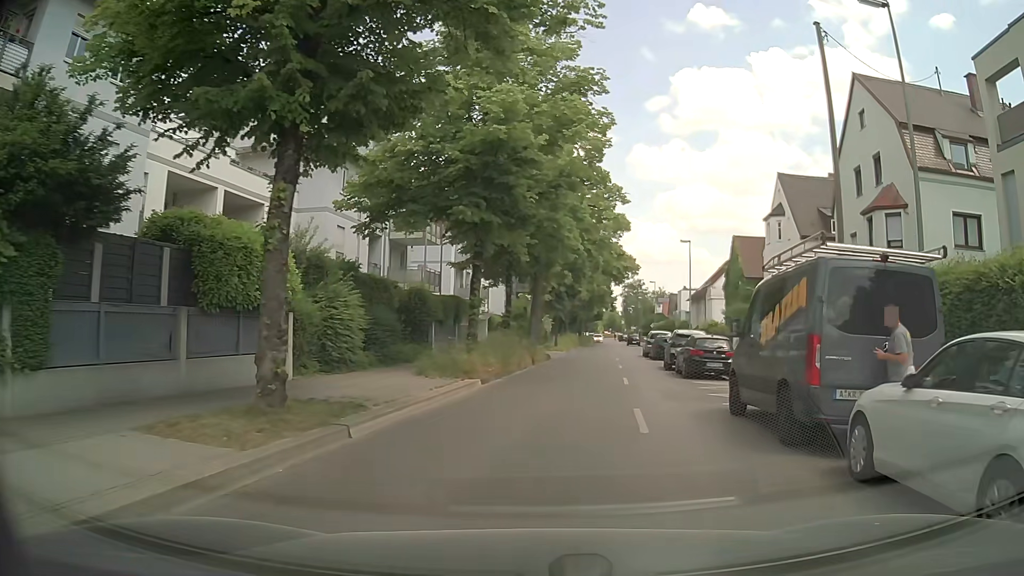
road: tertiary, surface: asphalt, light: Day
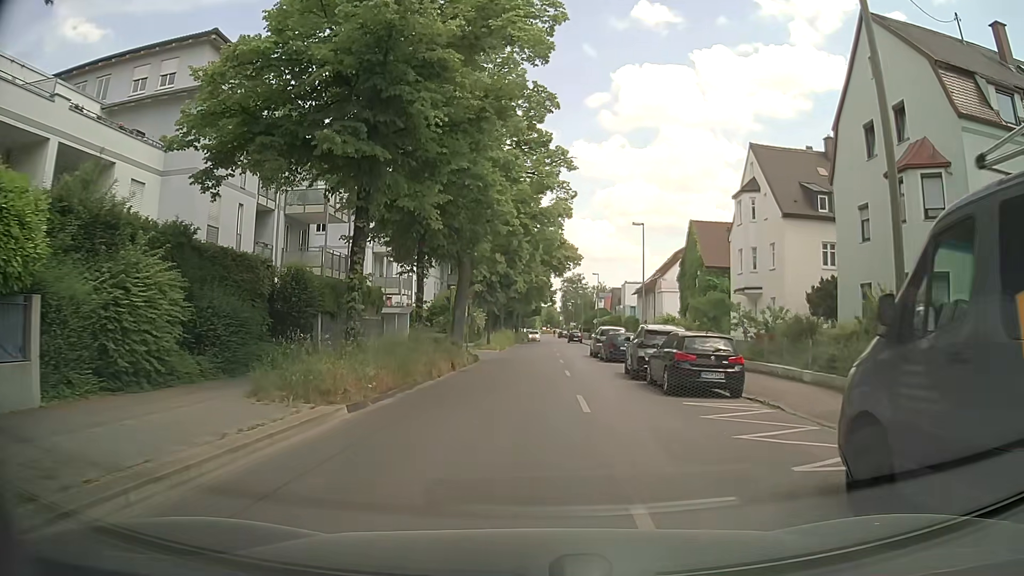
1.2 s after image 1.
(+0.4, +7.2) m; +6°
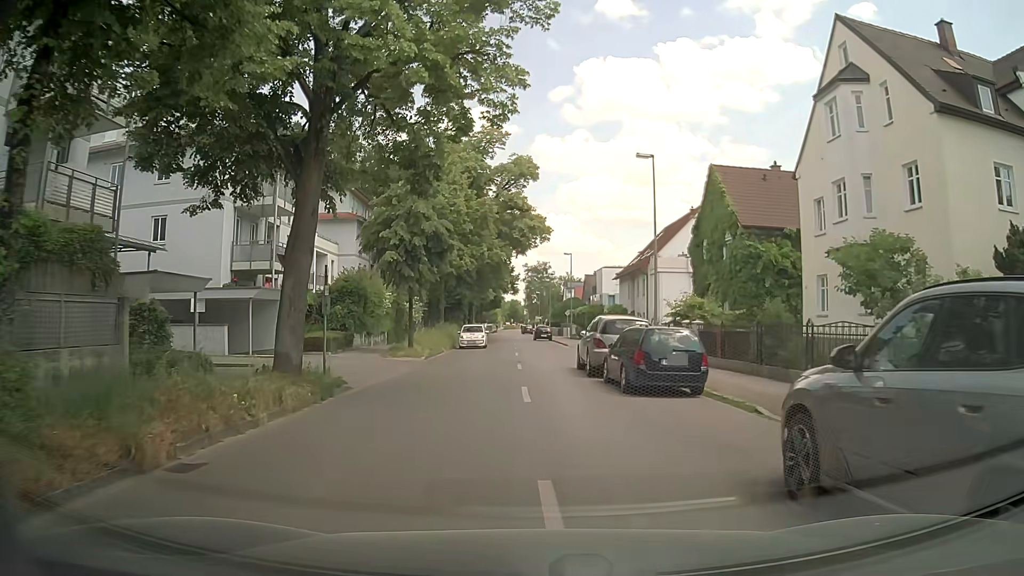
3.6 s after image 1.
(+0.3, +17.4) m; +2°
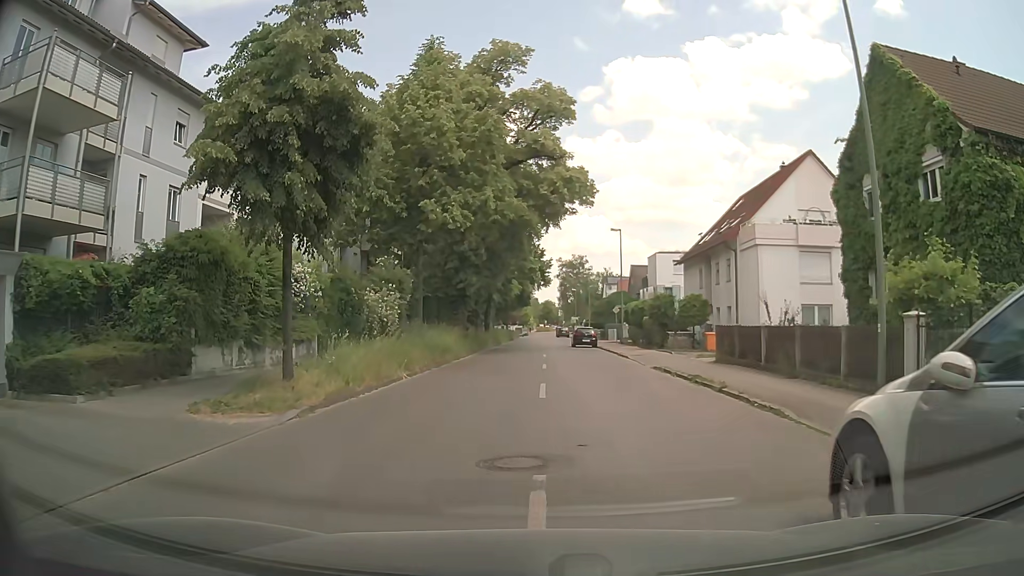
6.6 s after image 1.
(-0.1, +17.5) m; -3°
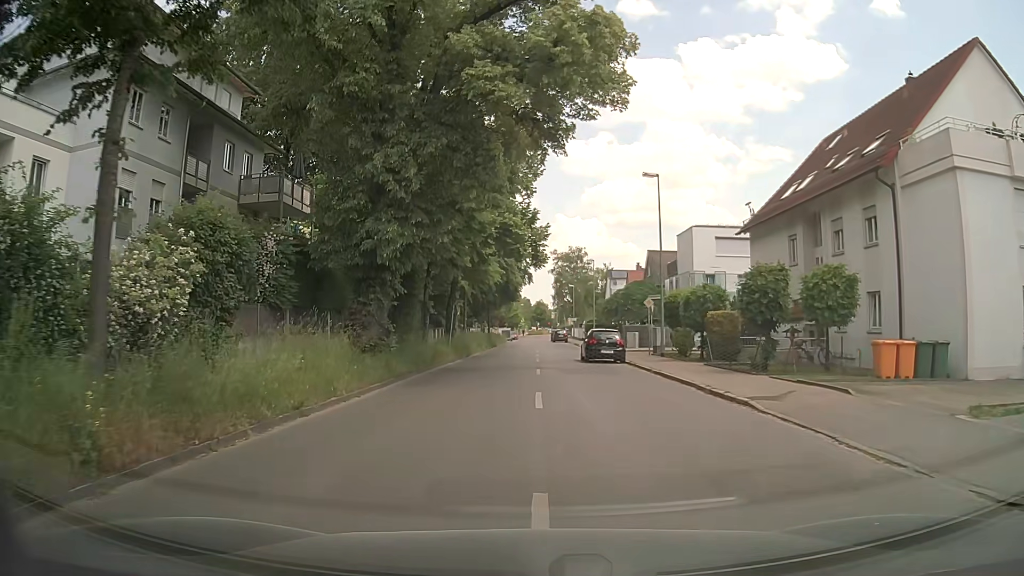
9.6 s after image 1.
(+0.3, +19.8) m; +1°
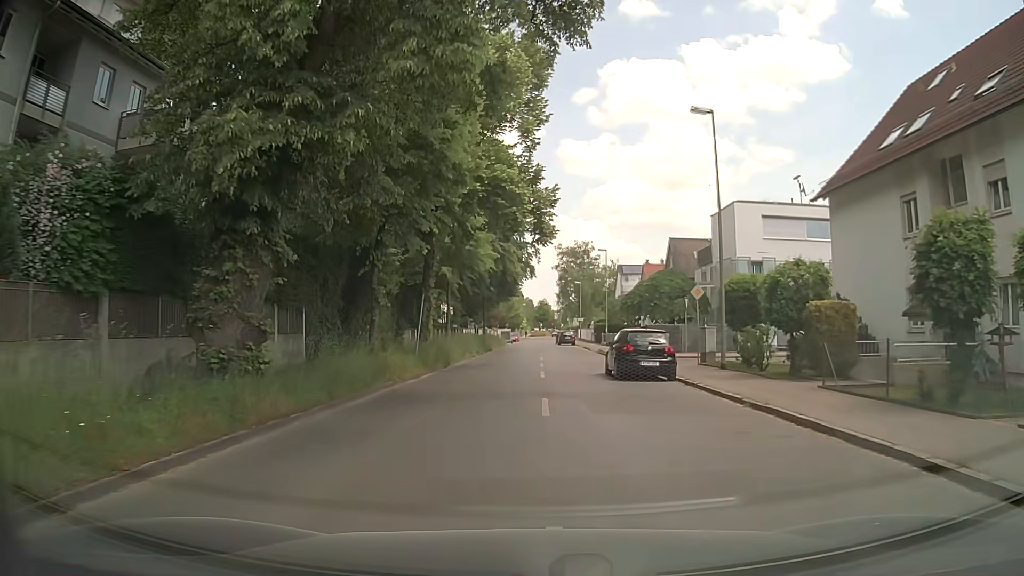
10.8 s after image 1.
(0.0, +10.1) m; 0°
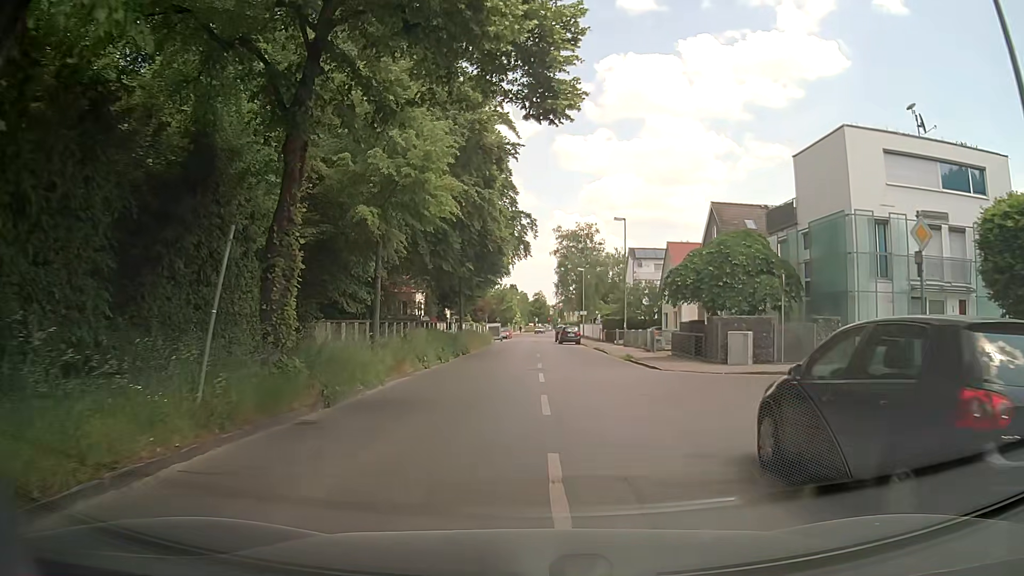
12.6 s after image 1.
(0.0, +15.3) m; +1°
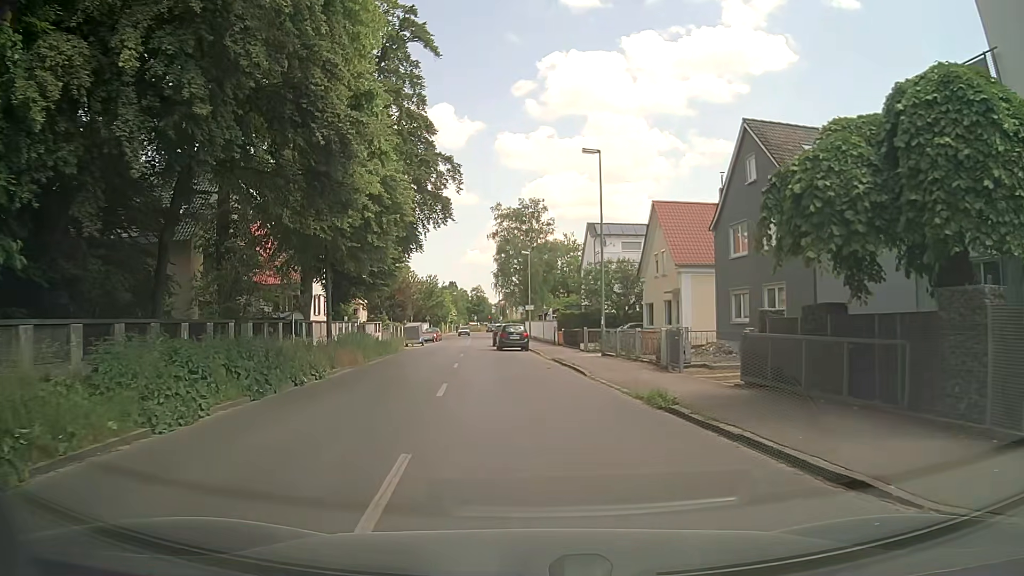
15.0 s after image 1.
(+0.7, +17.8) m; +3°
(0, +10) (0, +20) (-1, +30) (-3, +40) (-4, +50) (-3, +59) (-4, +69) (-4, +79) (-4, +89) (-4, +99) m
